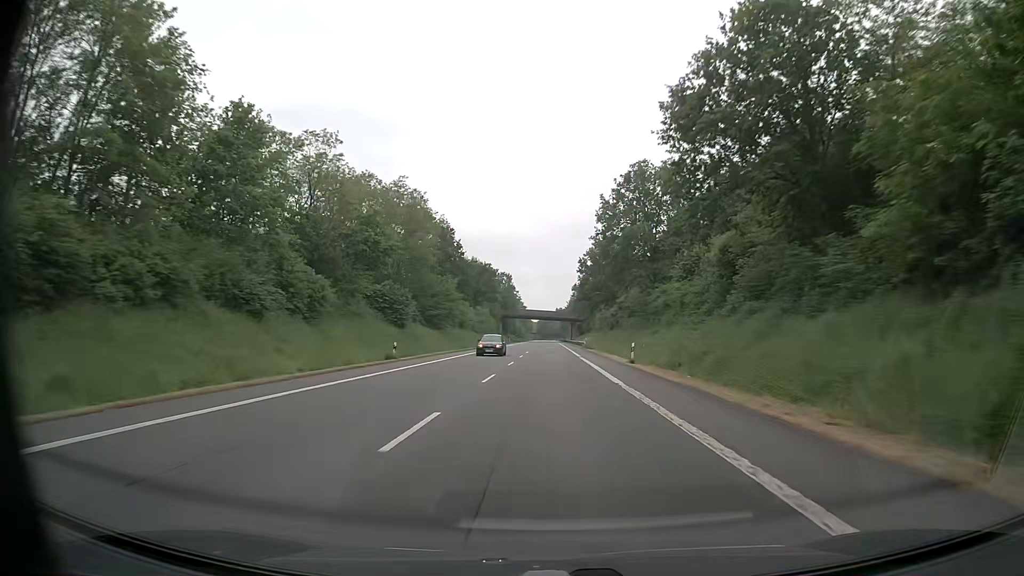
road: primary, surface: asphalt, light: Day
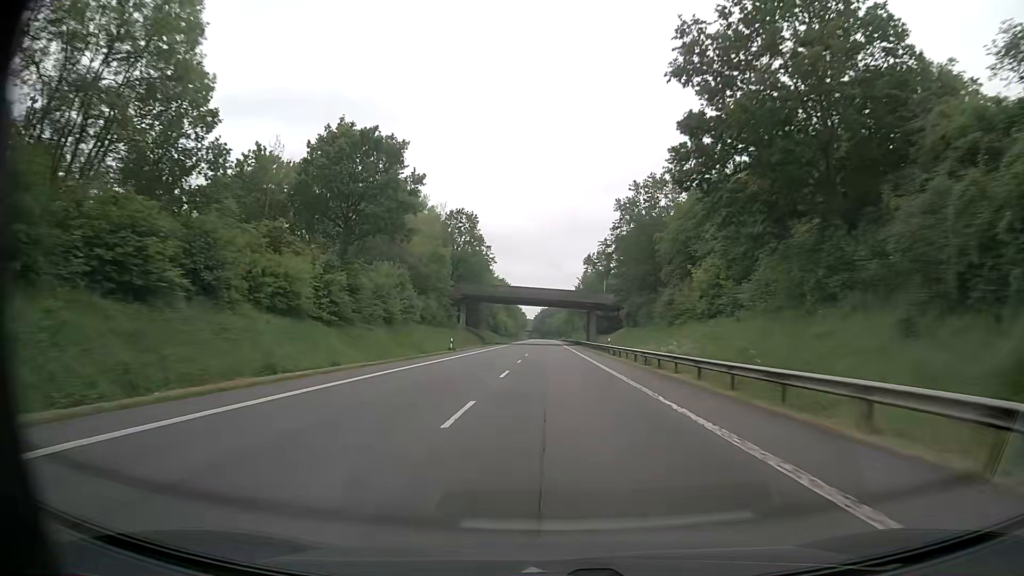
(-0.2, +81.6) m; 0°
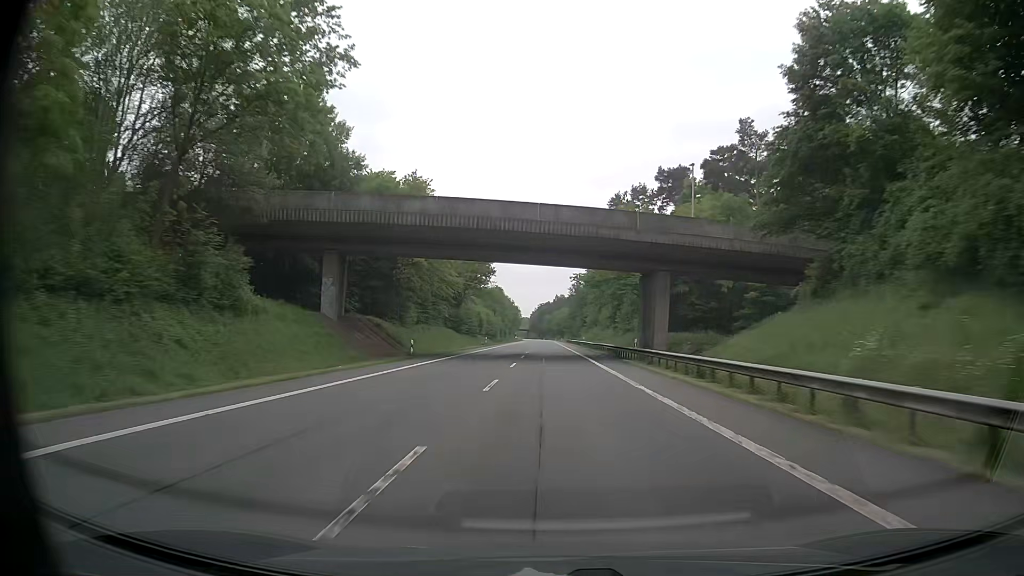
(+0.1, +65.4) m; 0°
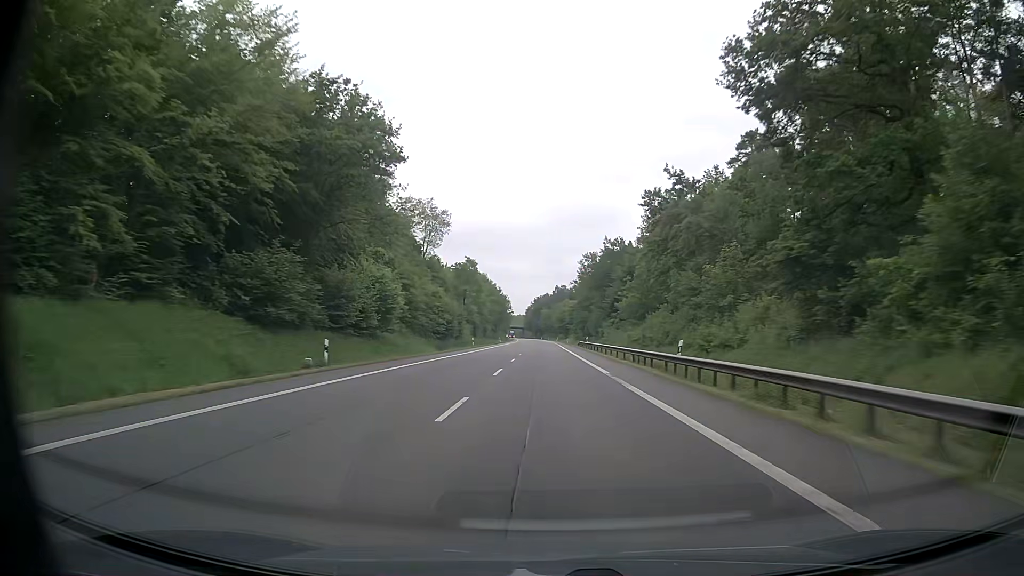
(+0.6, +65.3) m; 0°
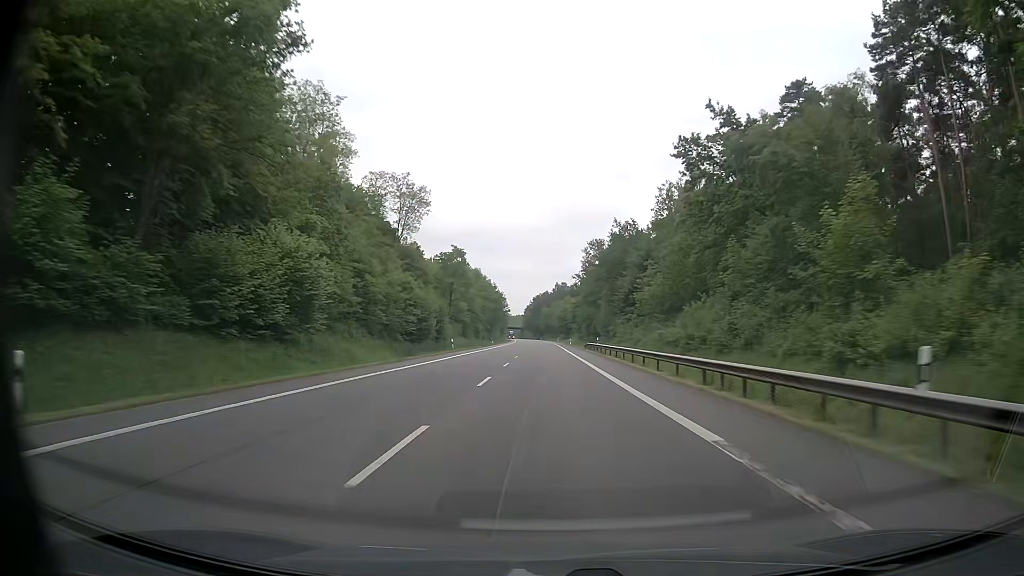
(0.0, +16.3) m; 0°
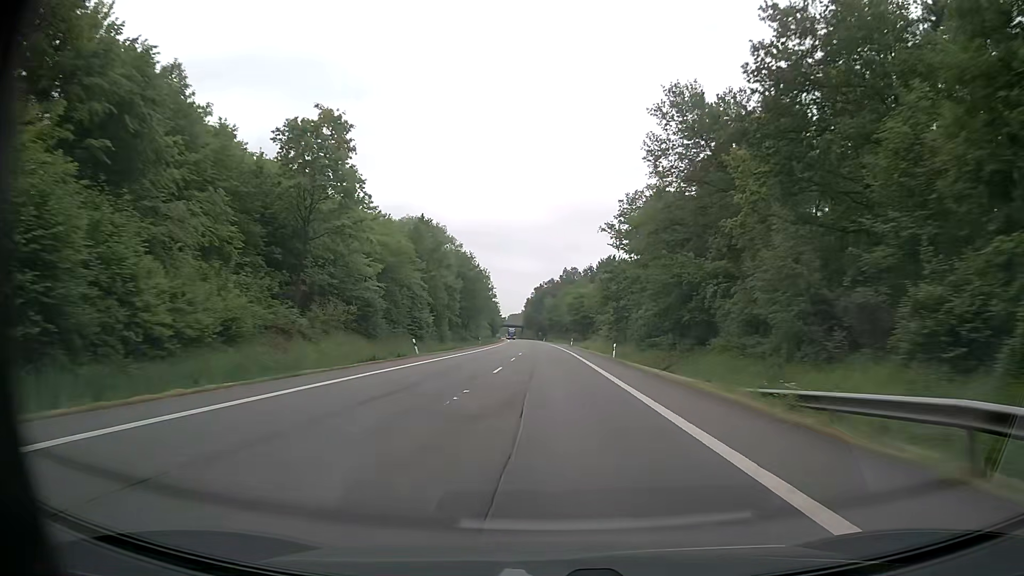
(-0.2, +65.3) m; 0°
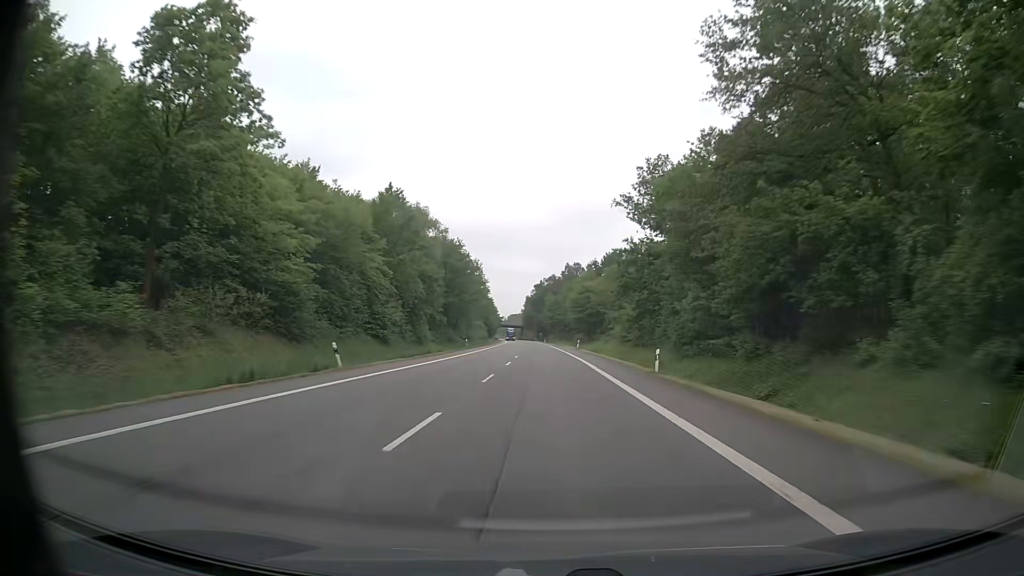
(0.0, +16.3) m; 0°
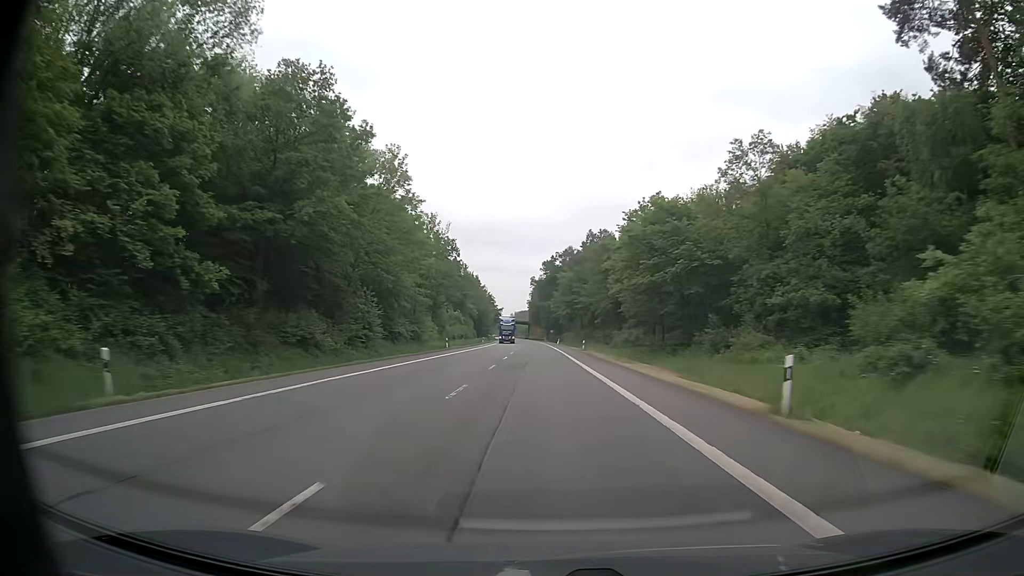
(-0.5, +65.4) m; -1°
(0, +10) (0, +20) (0, +30) (0, +40) (0, +50) (-1, +60) (-1, +70) (-1, +80) (-1, +90) (-2, +100) m
